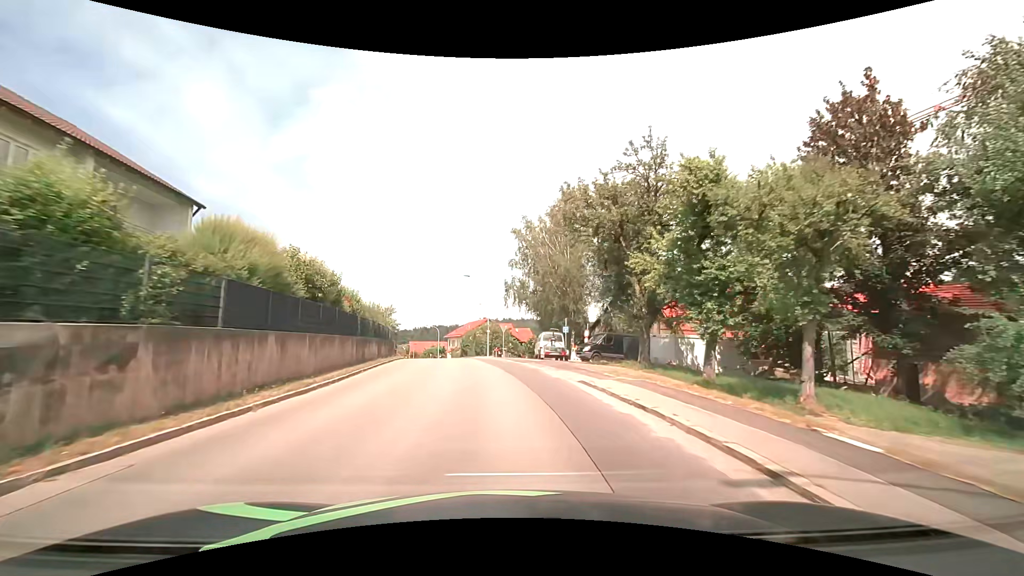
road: tertiary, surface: asphalt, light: Day
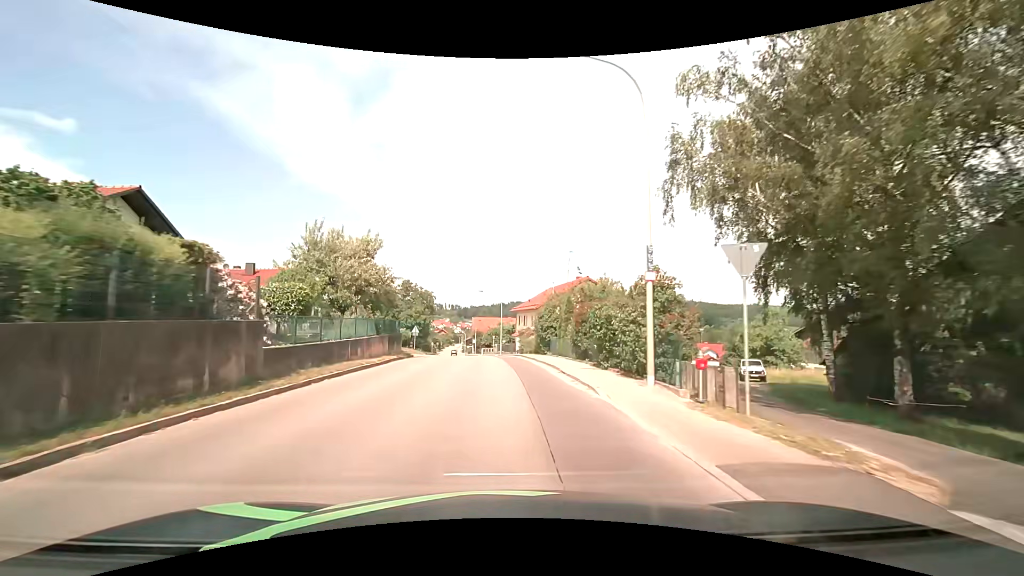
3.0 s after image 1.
(-3.3, +38.7) m; -9°
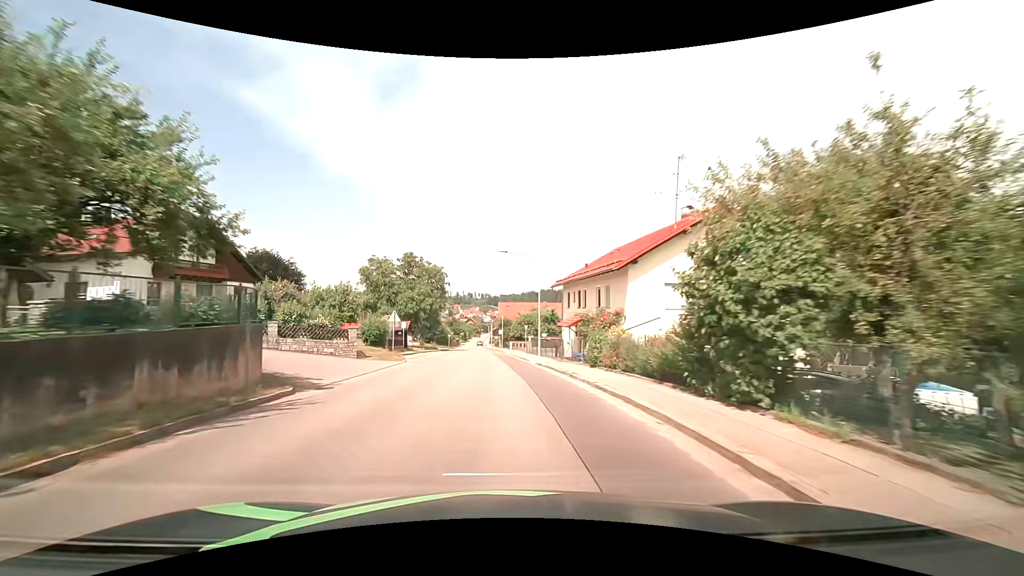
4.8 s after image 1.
(-0.8, +23.8) m; -3°
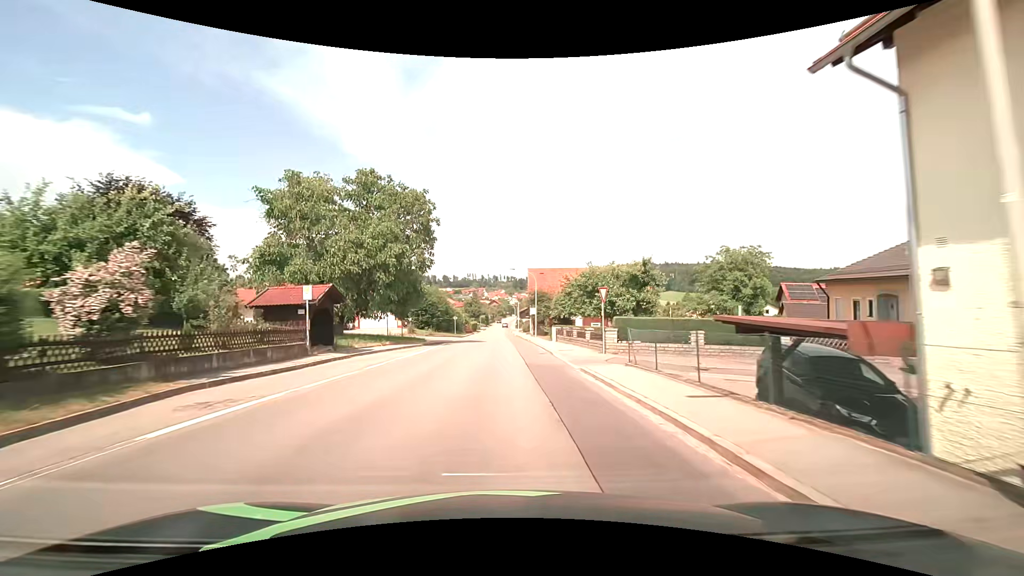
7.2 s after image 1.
(-1.1, +31.8) m; -3°
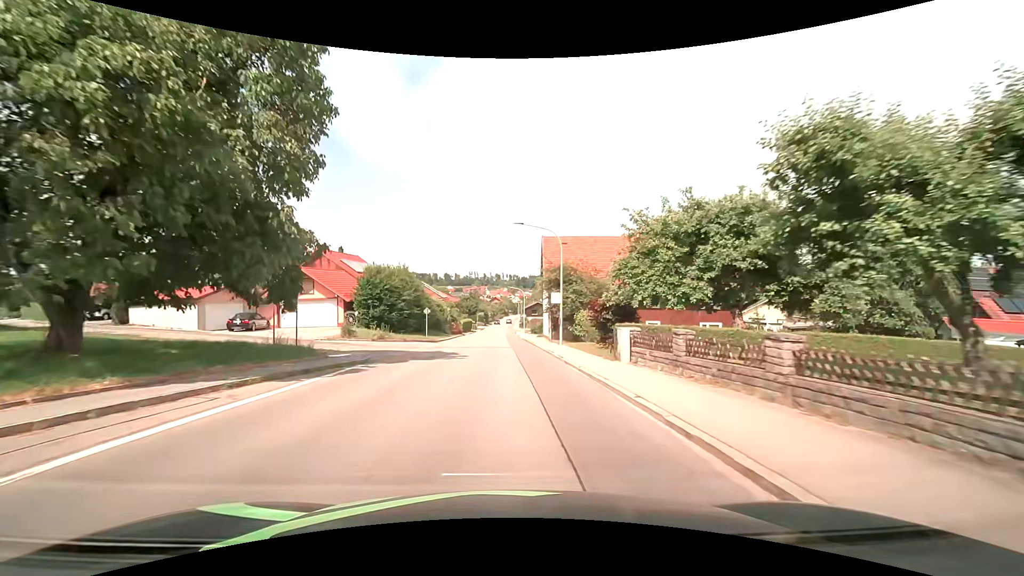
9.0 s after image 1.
(+0.1, +23.3) m; 0°
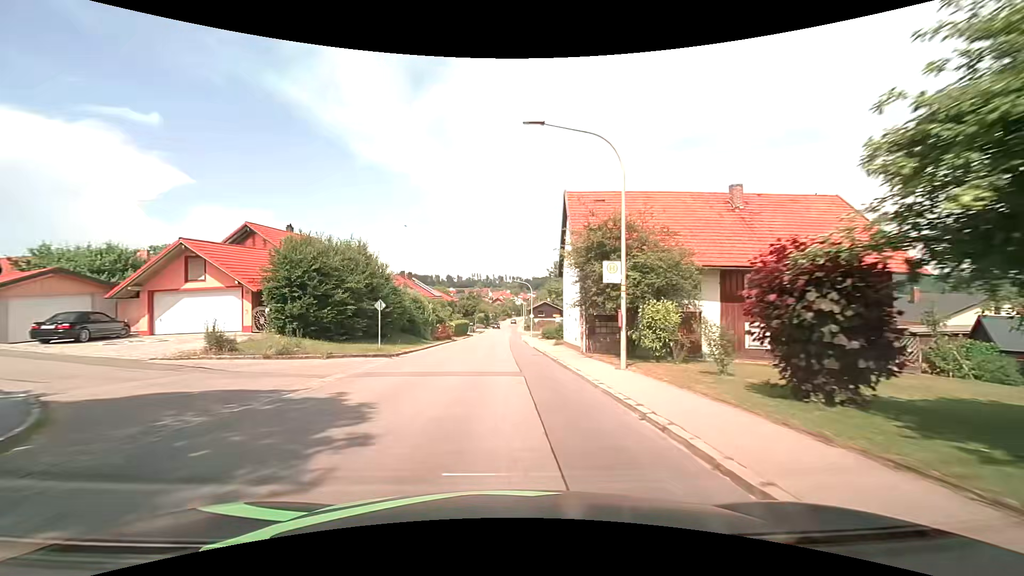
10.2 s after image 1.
(0.0, +15.3) m; 0°
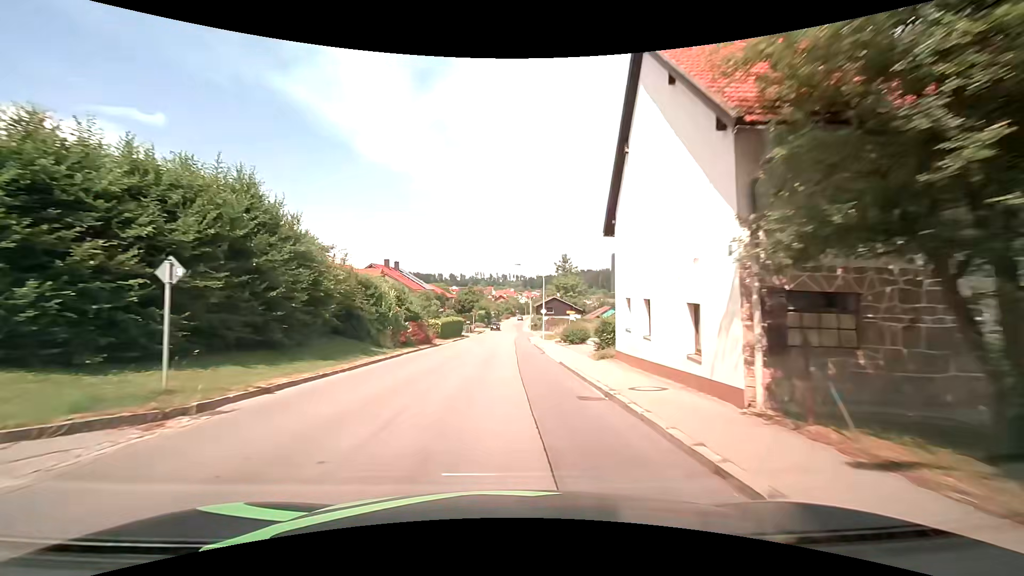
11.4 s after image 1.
(0.0, +15.2) m; 0°
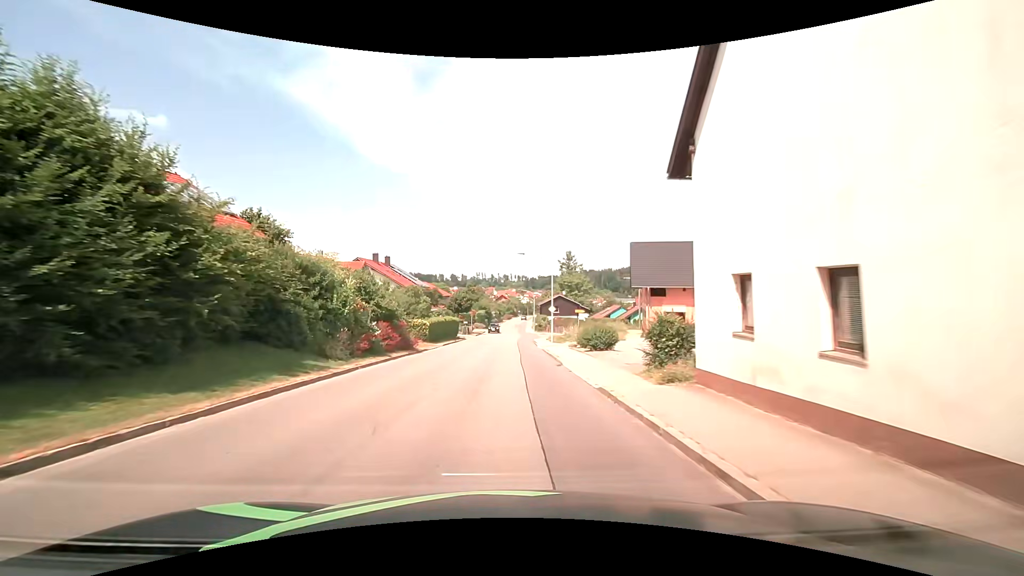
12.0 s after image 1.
(0.0, +7.6) m; 0°
(0, +10) (0, +20) (0, +30) (0, +40) (0, +50) (+1, +60) (+1, +70) (+1, +80) (+1, +90) (+2, +100) m
